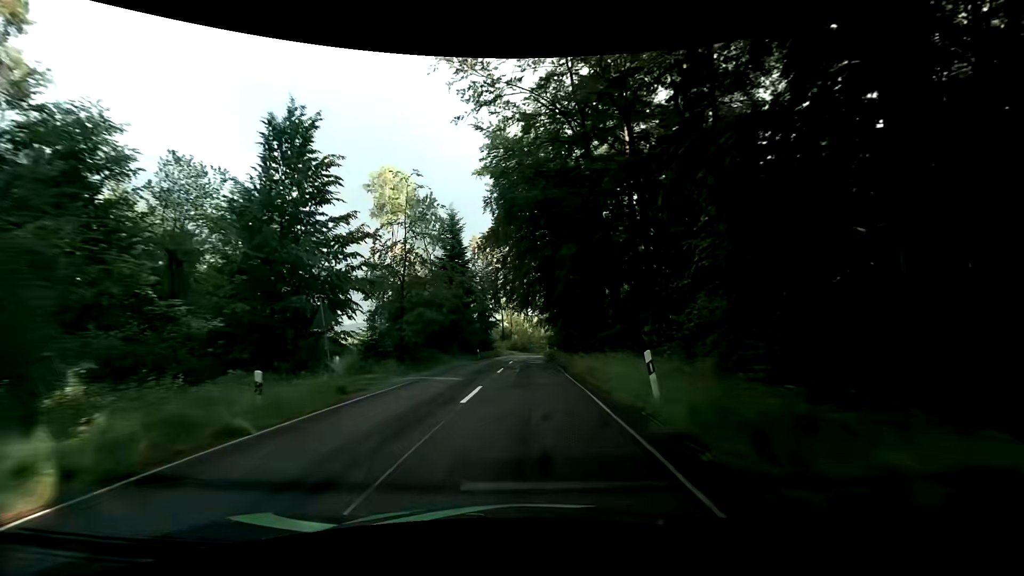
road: tertiary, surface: asphalt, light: Day
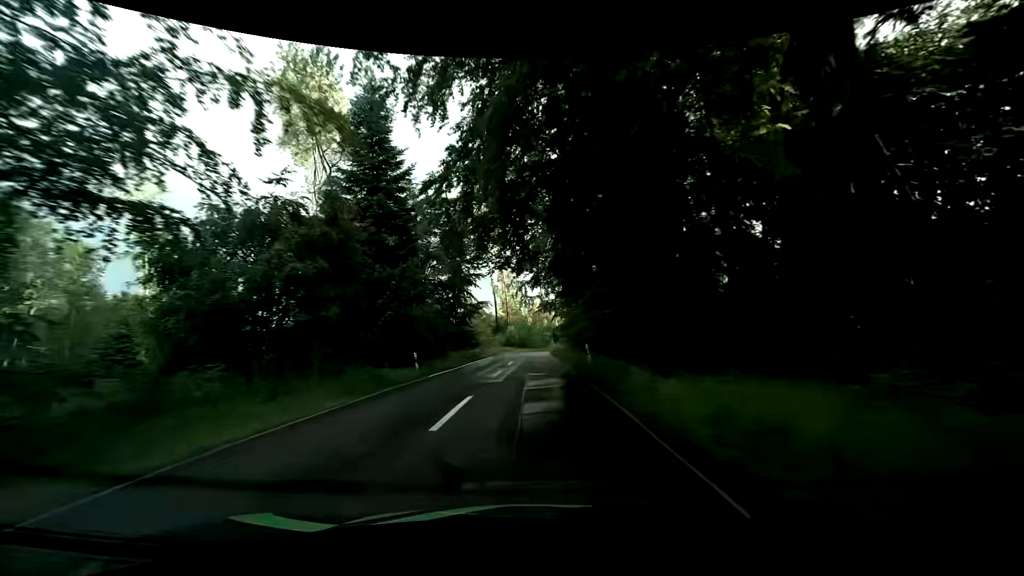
(0.0, +26.6) m; 0°
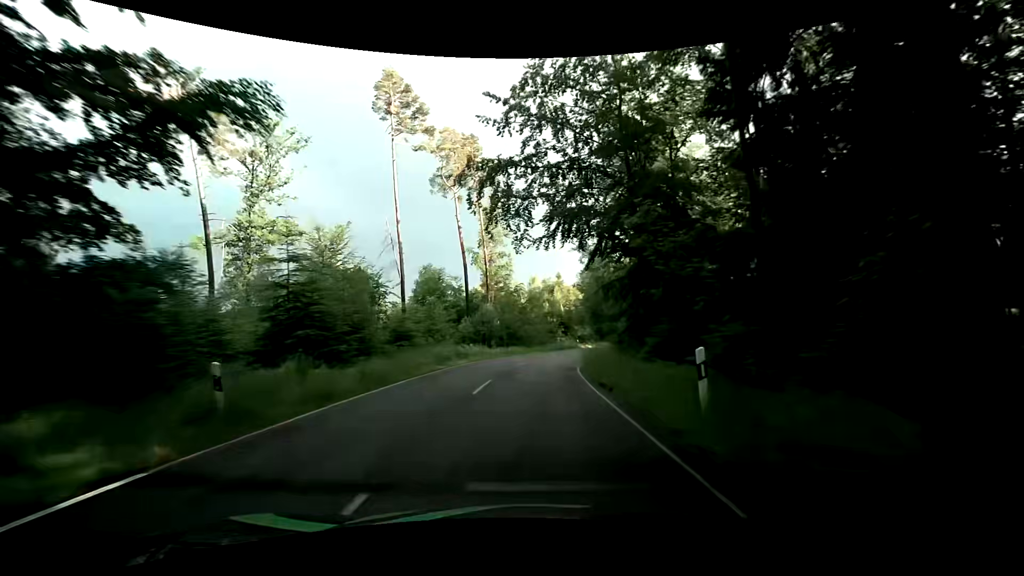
(-0.1, +42.9) m; 0°
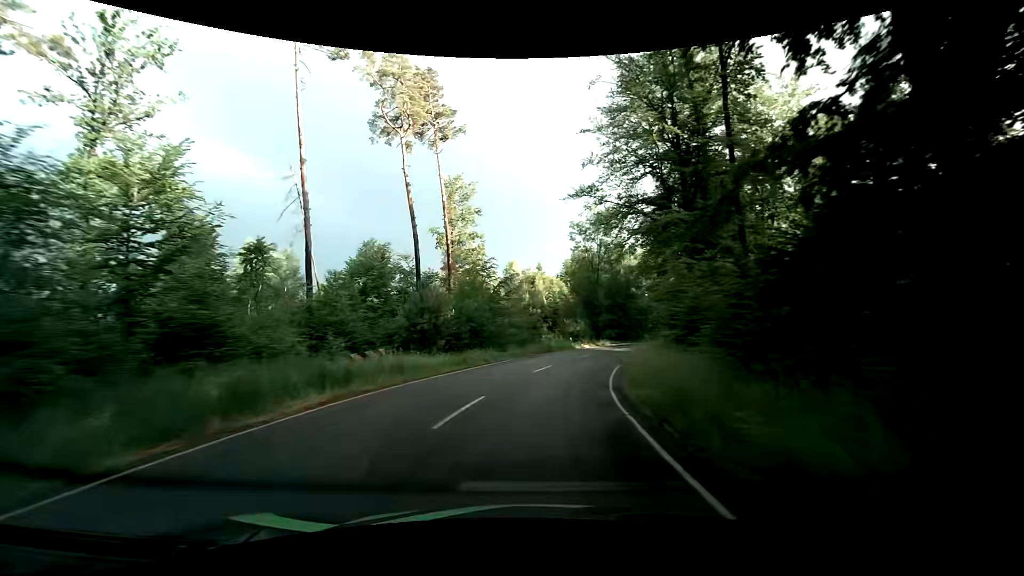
(+0.3, +16.5) m; +2°
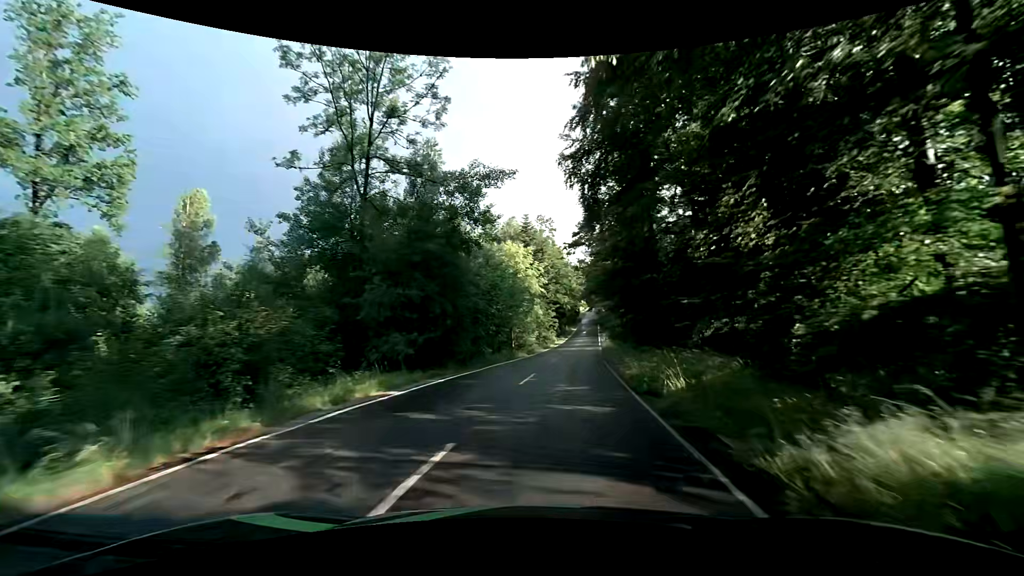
(+6.8, +39.0) m; +20°
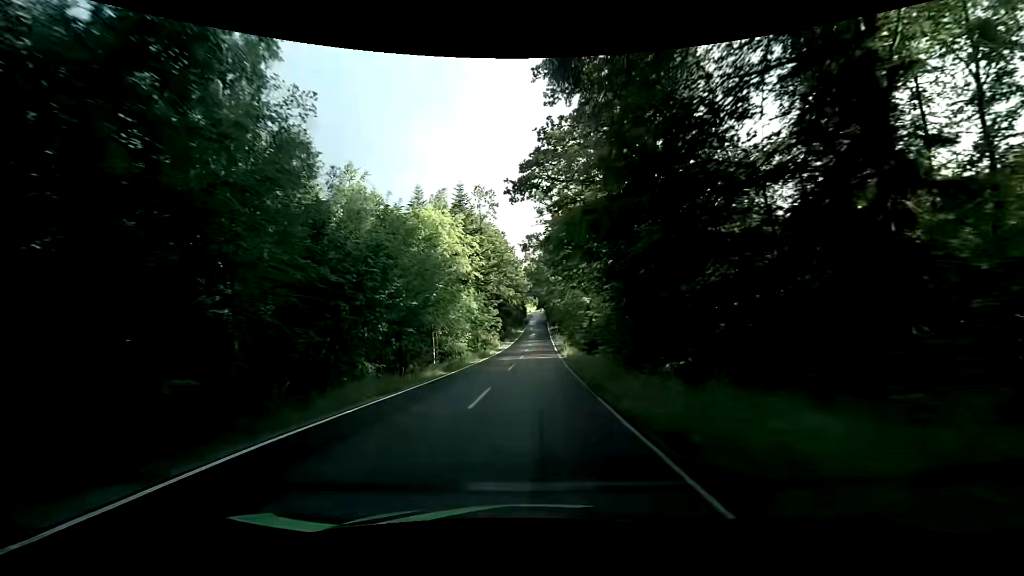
(+1.1, +15.7) m; +6°
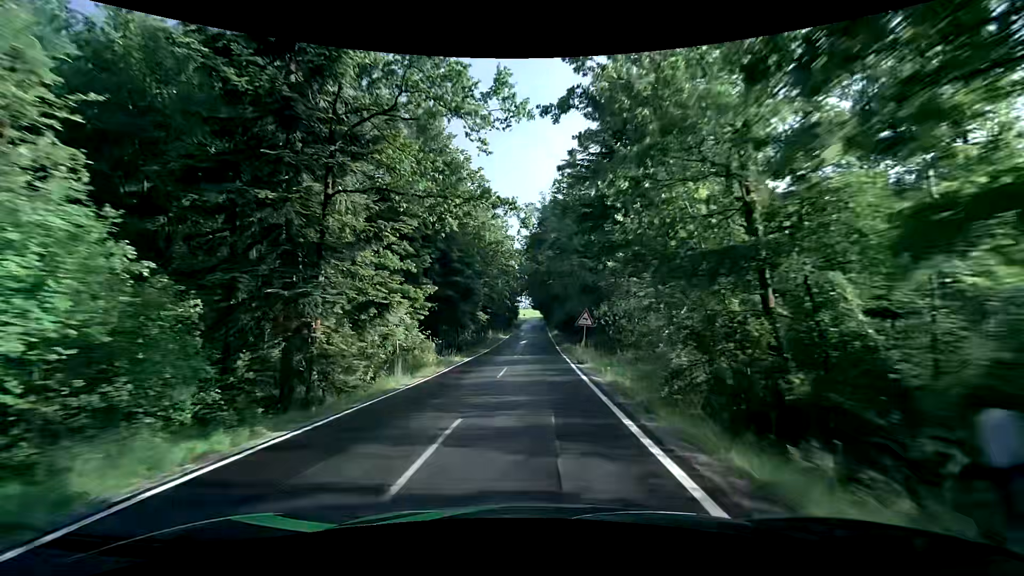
(+0.7, +40.5) m; 0°
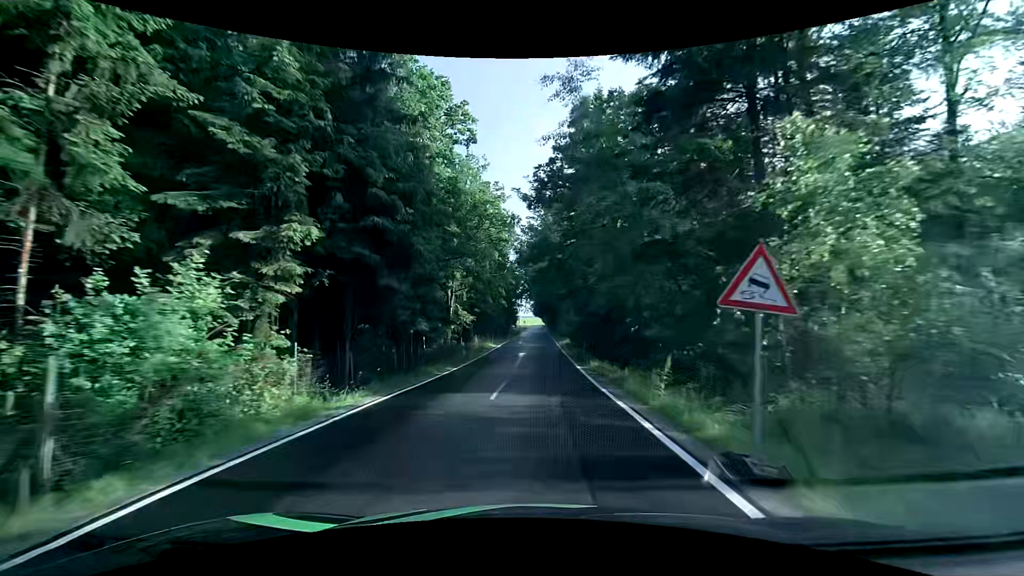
(+0.1, +16.8) m; 0°
(0, +10) (0, +20) (0, +30) (+1, +40) (+1, +50) (+1, +60) (+1, +70) (+1, +80) (+1, +90) (+1, +100) m
